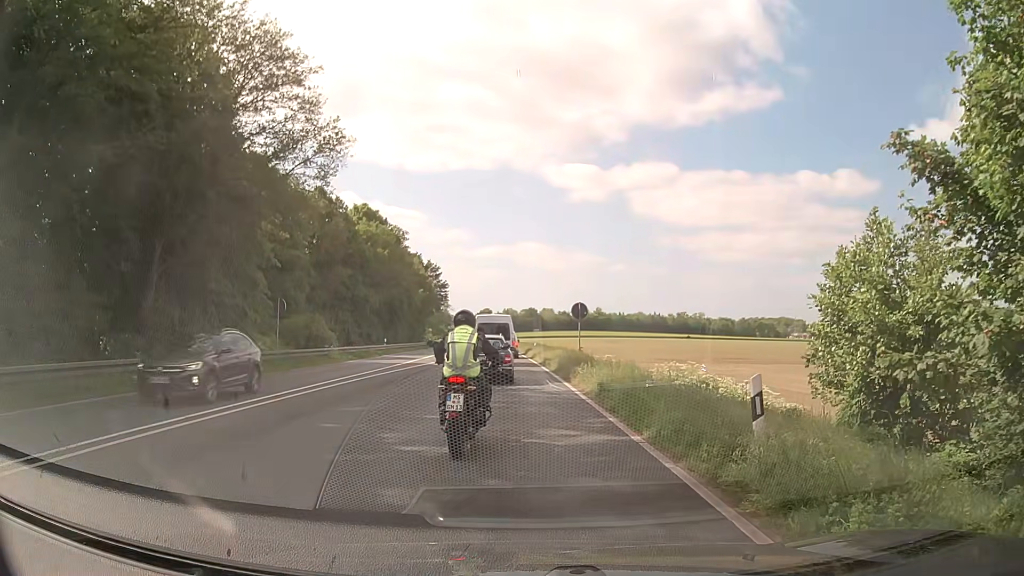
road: primary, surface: asphalt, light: Day
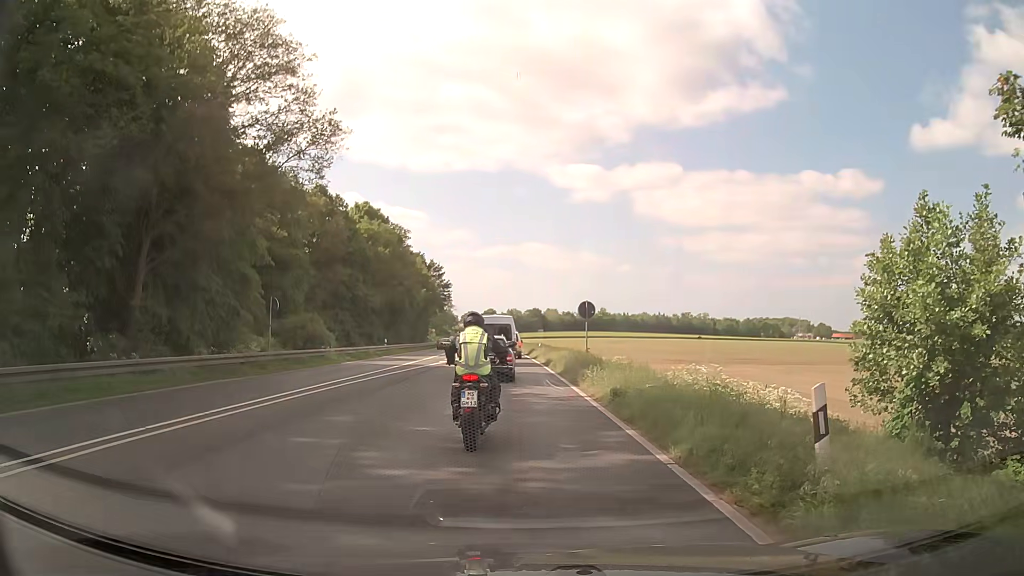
(0.0, +1.5) m; 0°
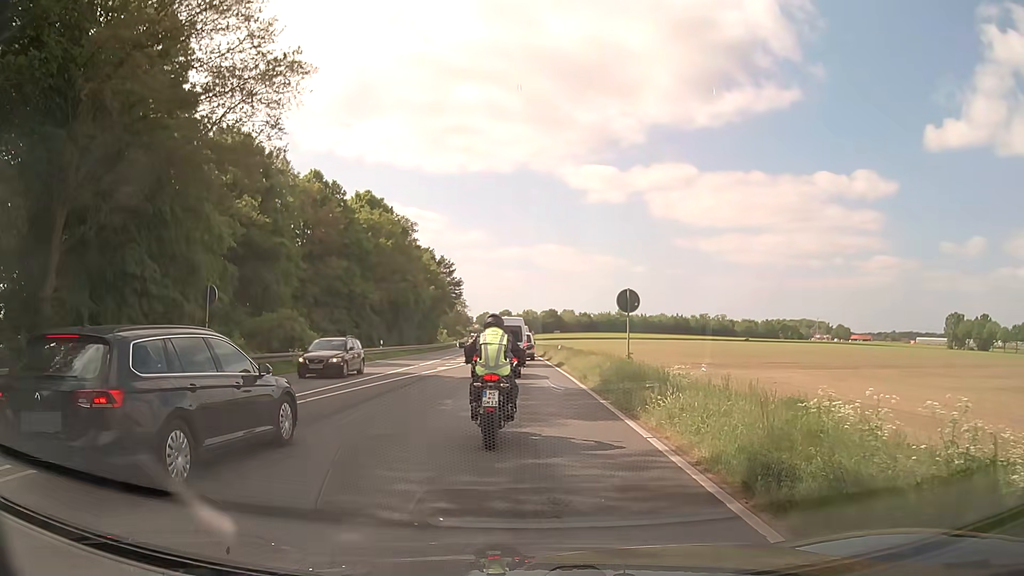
(-0.3, +7.9) m; -3°
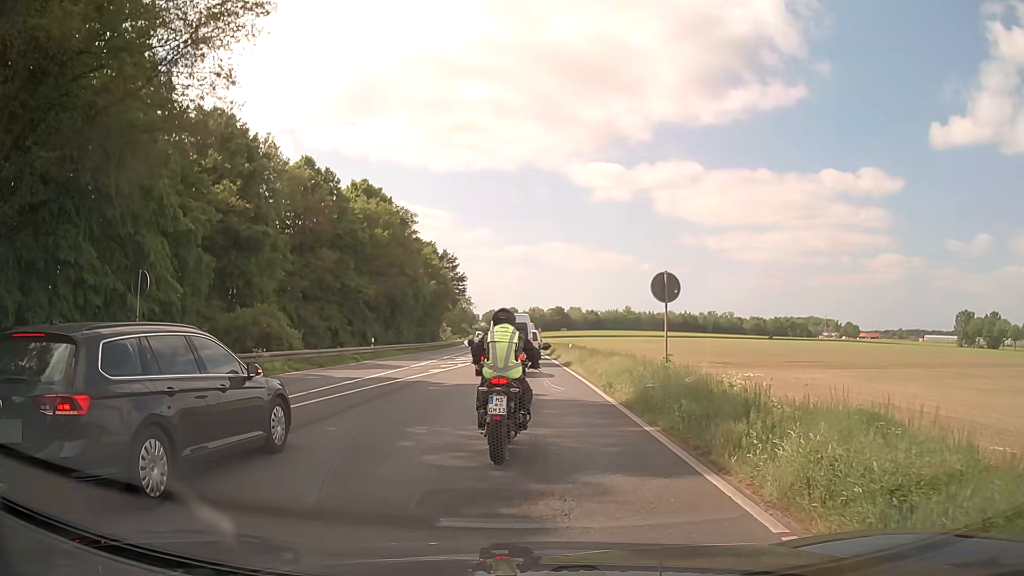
(0.0, +4.8) m; -1°
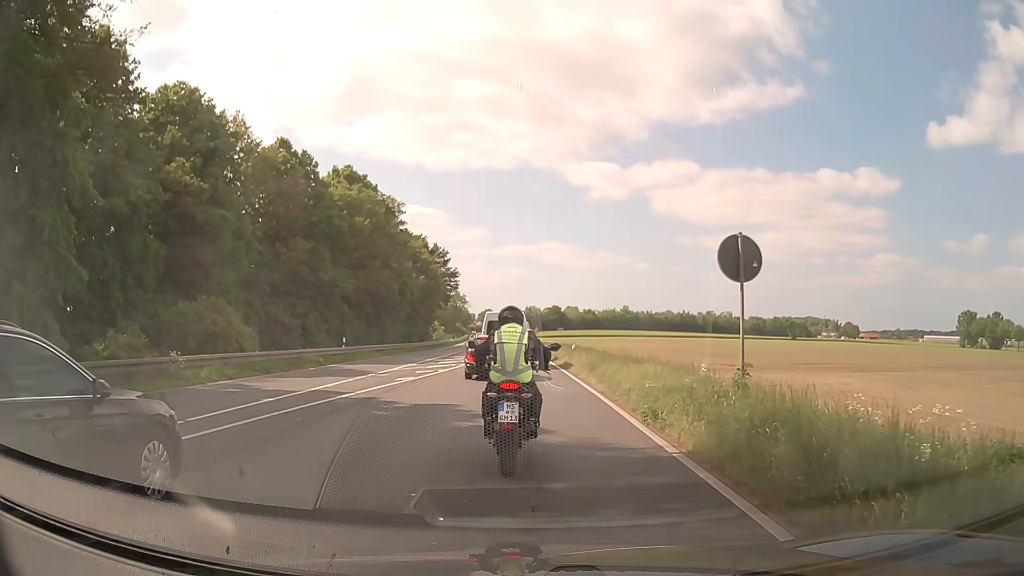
(+0.1, +6.1) m; 0°
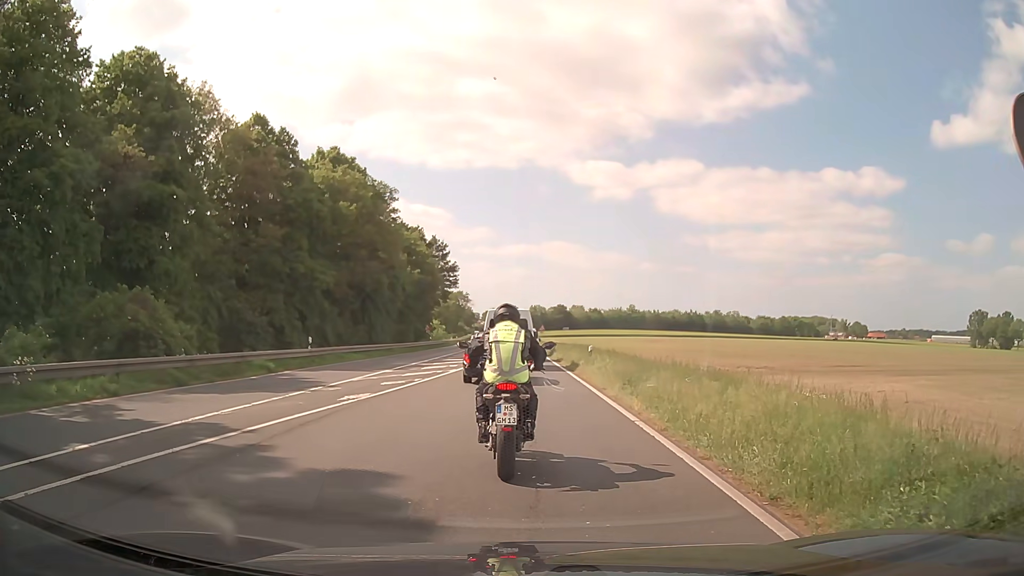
(+0.1, +7.0) m; 0°
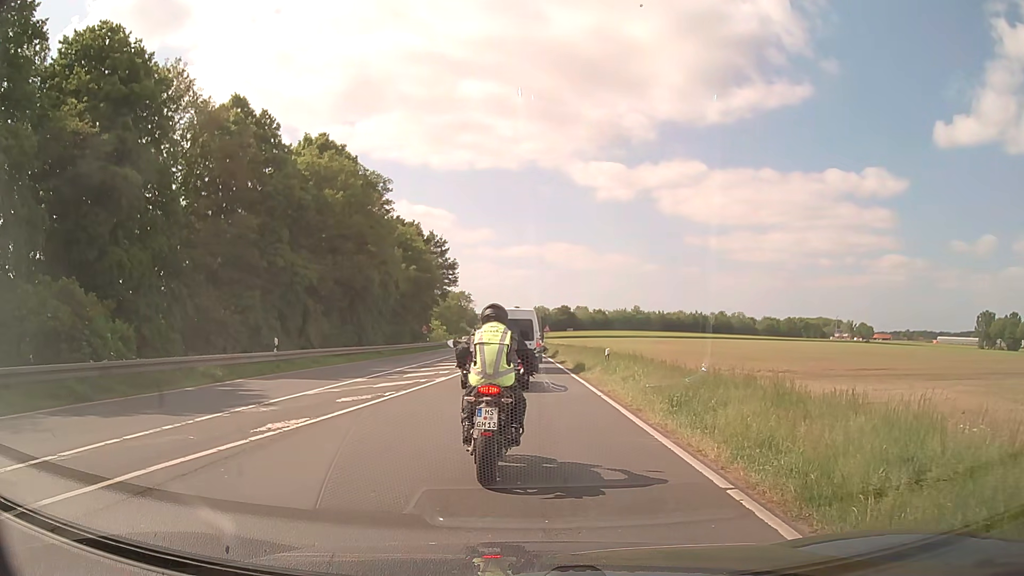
(0.0, +4.9) m; 0°
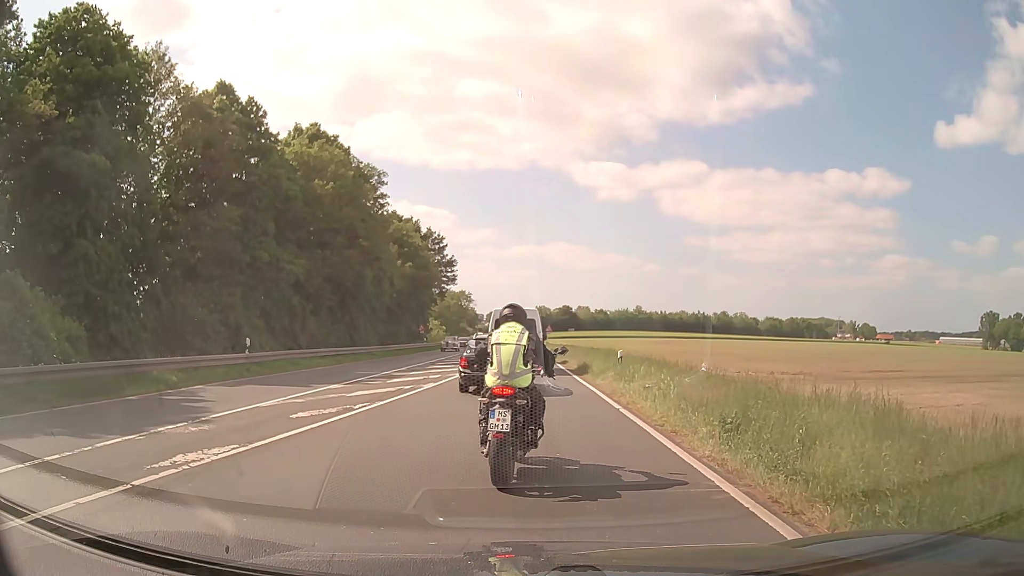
(0.0, +3.0) m; -1°
(0, +10) (0, +20) (0, +30) (0, +40) (+1, +50) (+1, +60) (0, +70) (0, +80) (0, +90) (0, +100) m
